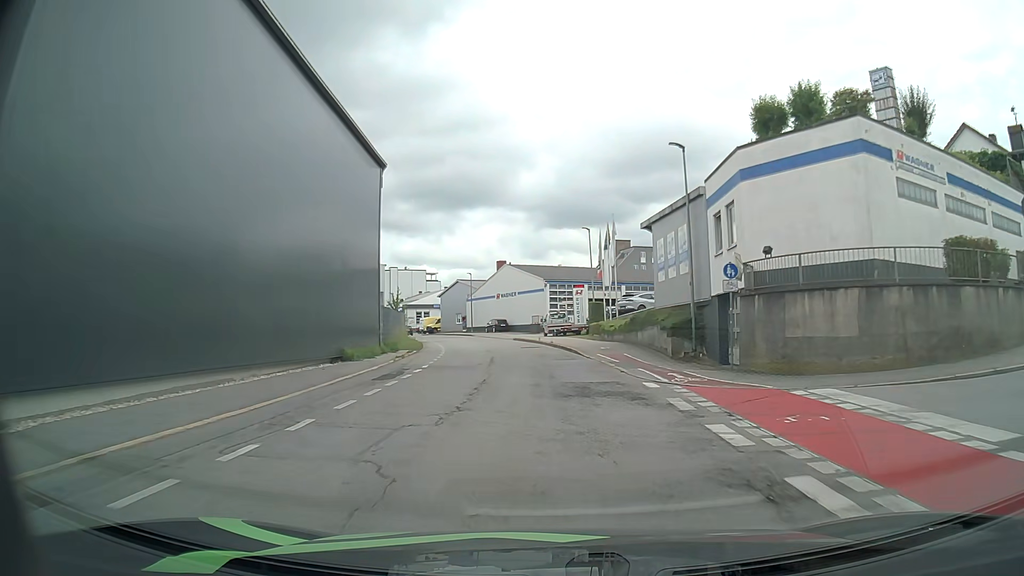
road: residential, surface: asphalt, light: Day
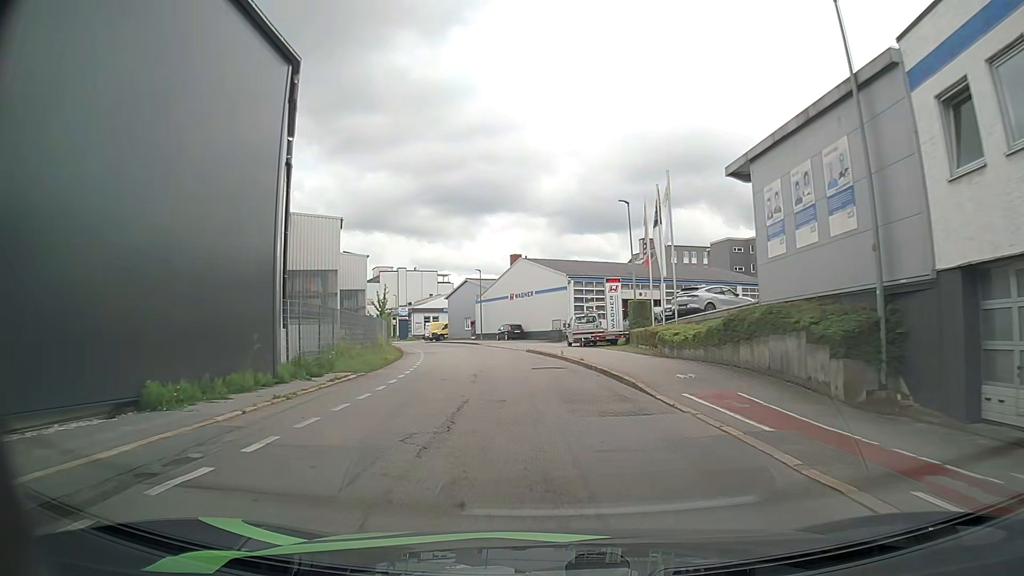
(0.0, +13.6) m; -1°
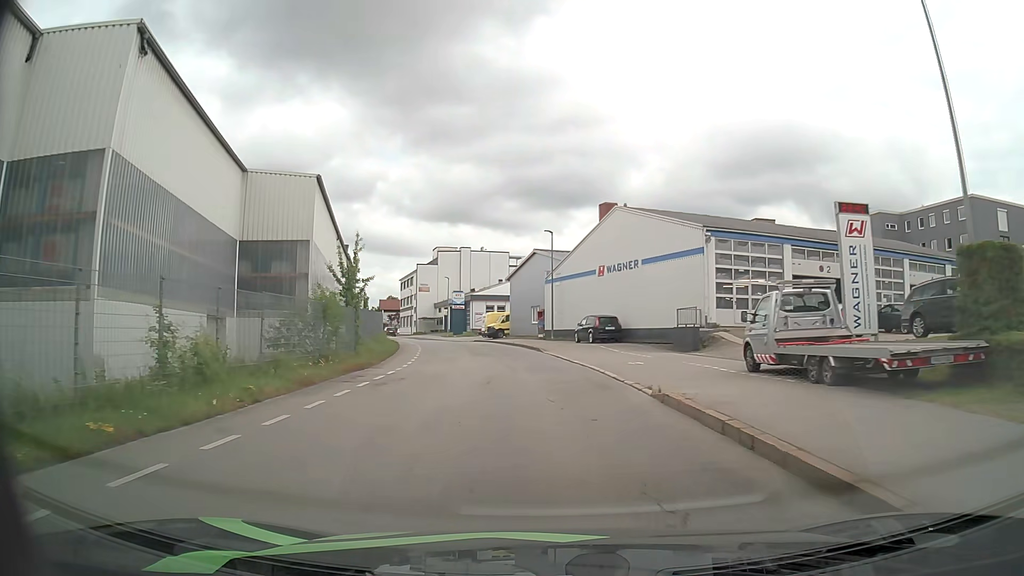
(-1.4, +26.8) m; -8°
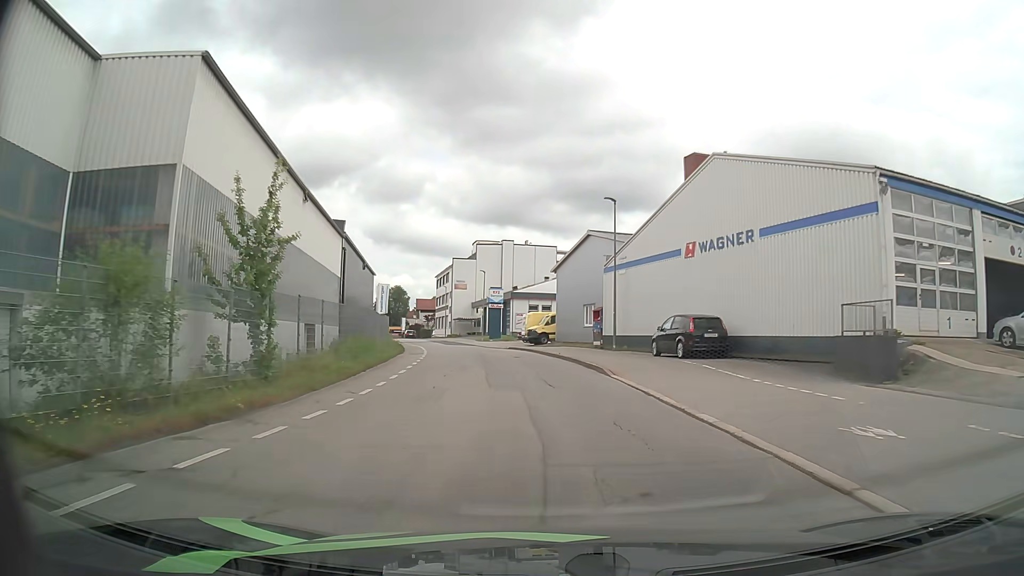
(-0.5, +13.5) m; -4°
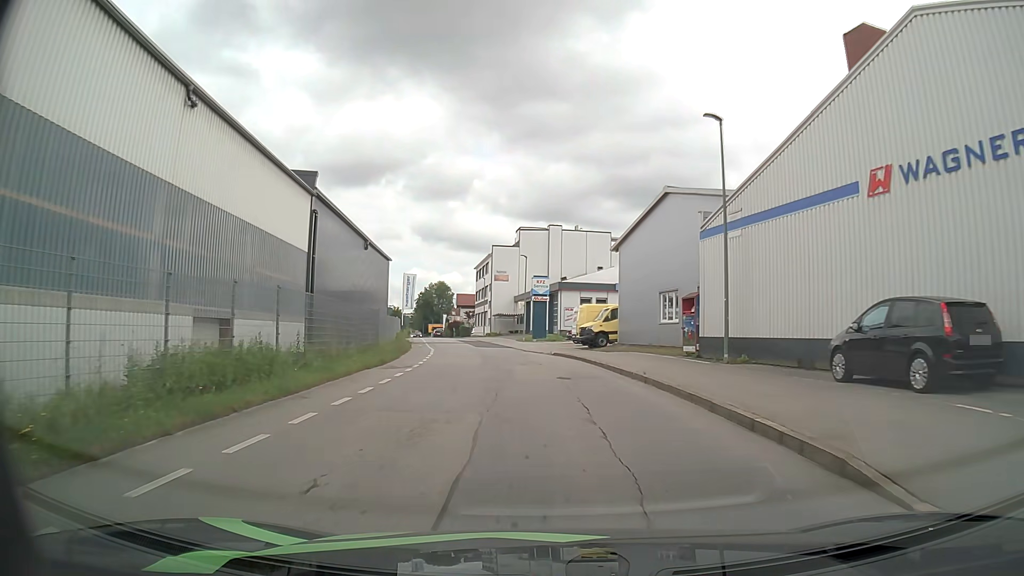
(-0.4, +13.7) m; -4°
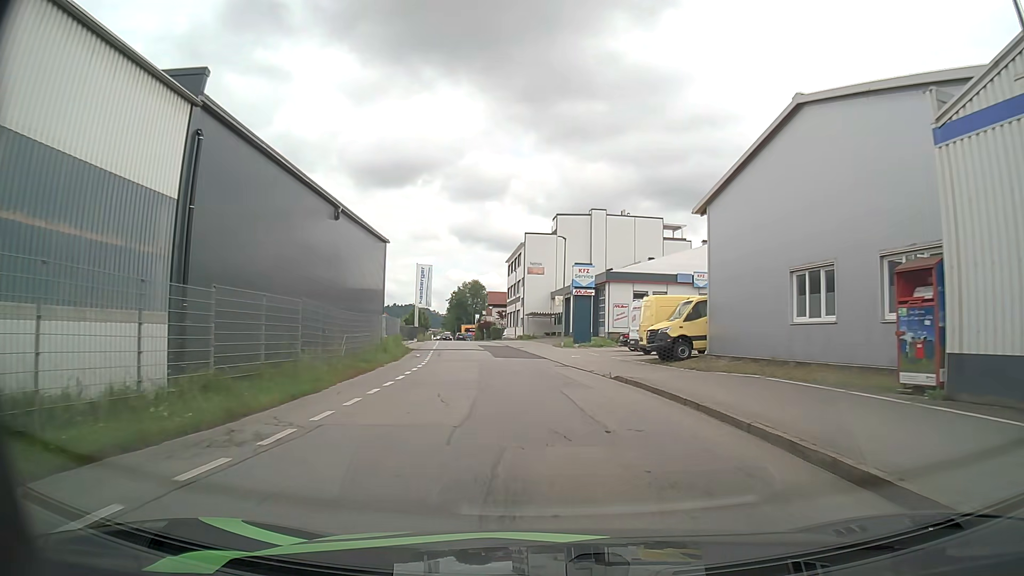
(-0.5, +13.8) m; -5°
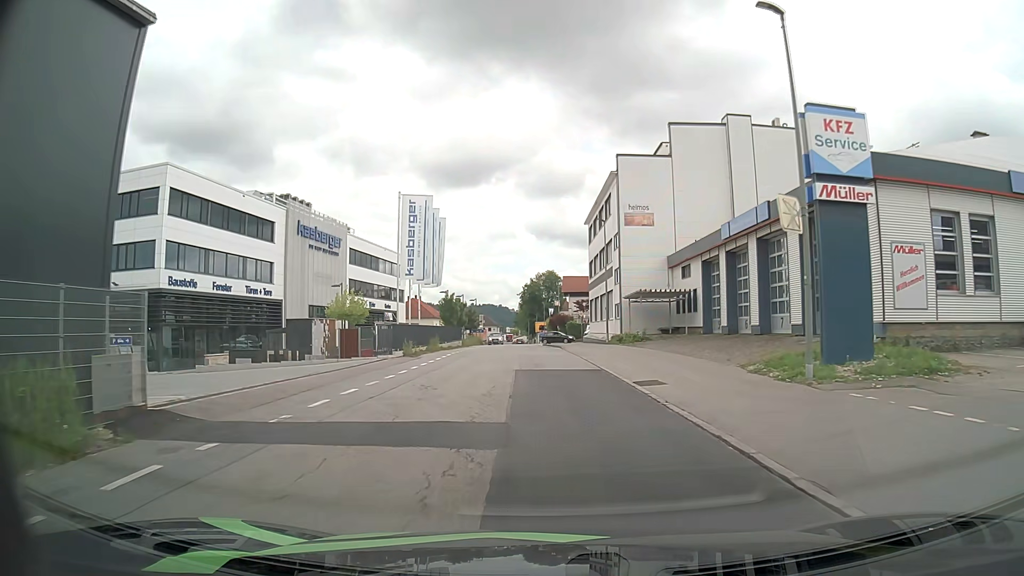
(-1.4, +35.1) m; -5°
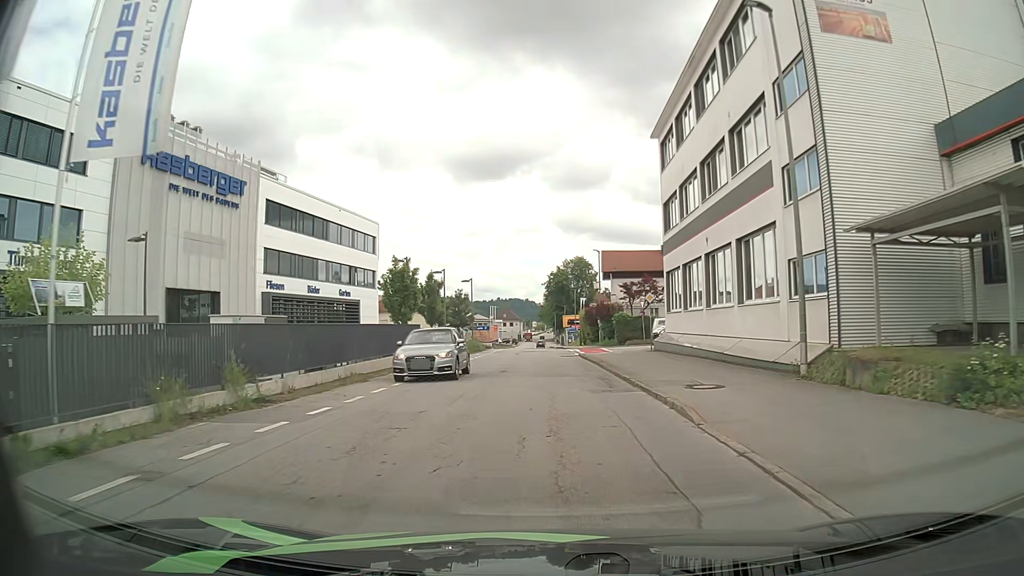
(-0.5, +30.7) m; -2°
(0, +10) (0, +20) (0, +30) (0, +40) (0, +50) (0, +60) (0, +70) (0, +80) (0, +90) (0, +100) m
